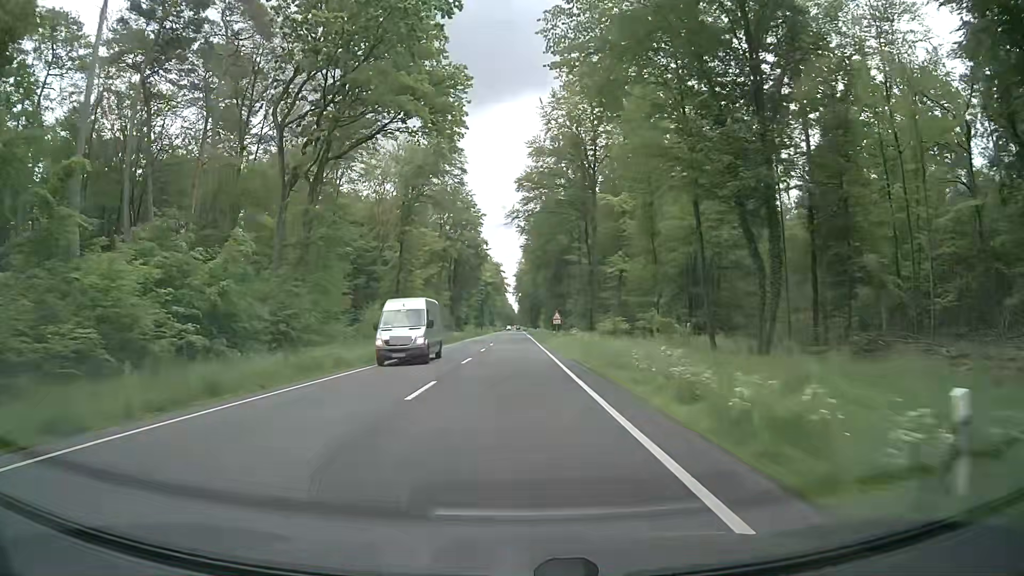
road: primary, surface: asphalt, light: Day
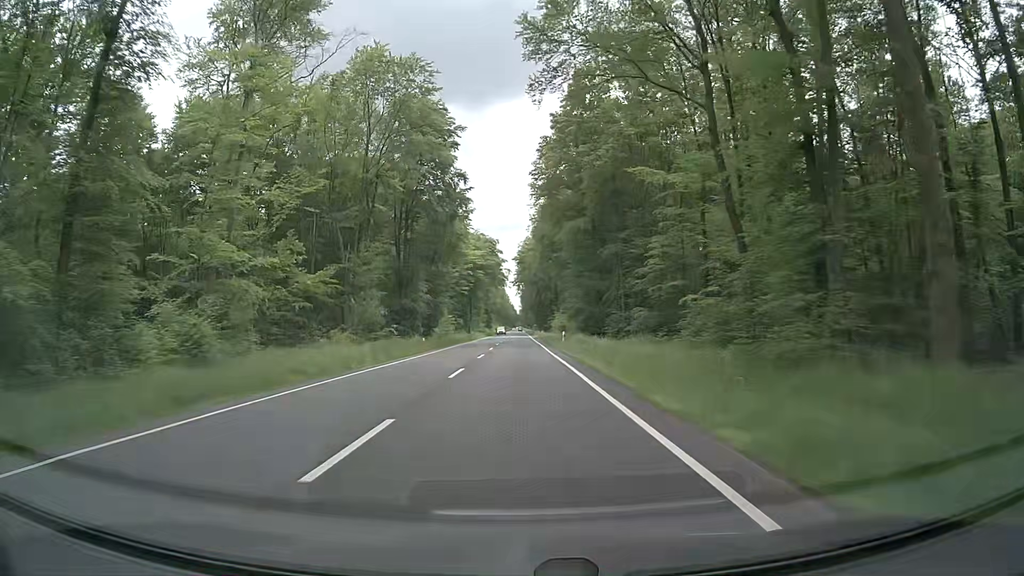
(-0.3, +55.7) m; 0°
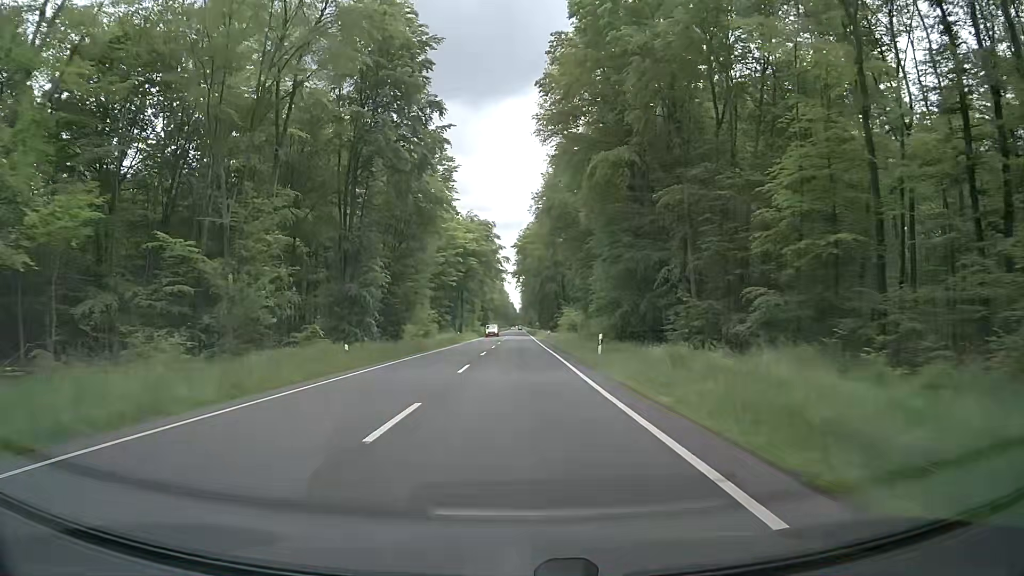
(-0.1, +22.3) m; 0°
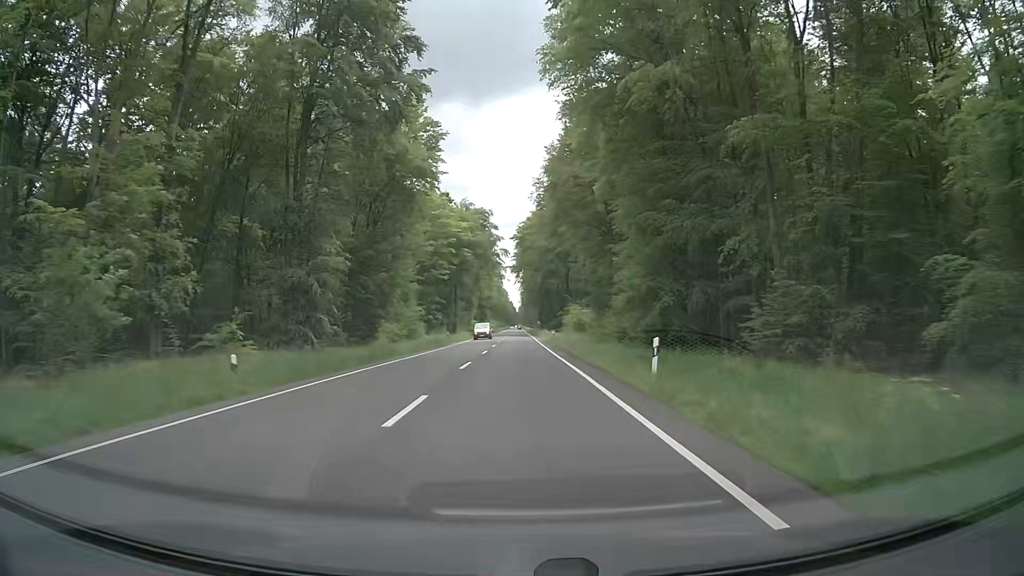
(0.0, +11.1) m; 0°
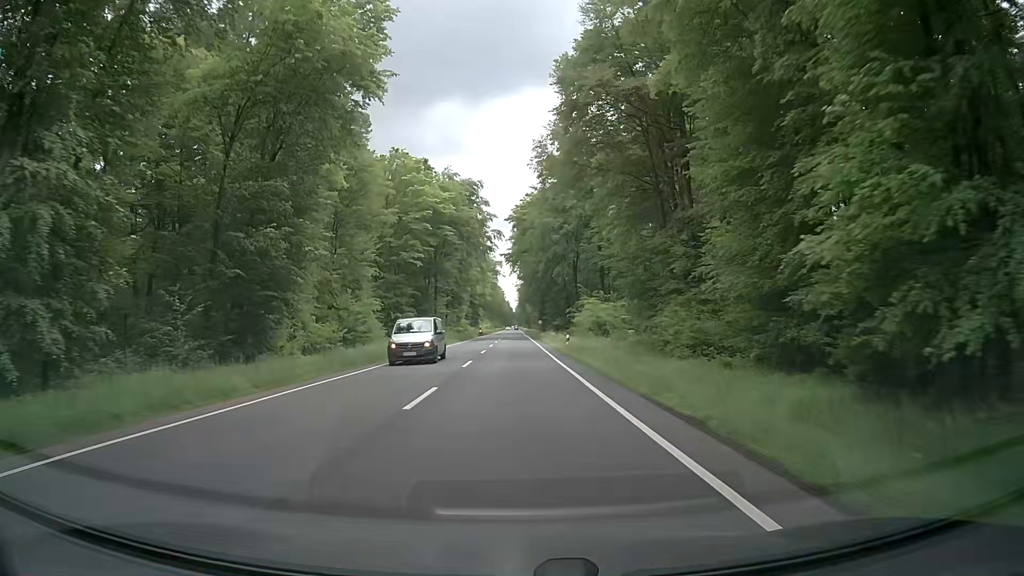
(0.0, +22.3) m; 0°
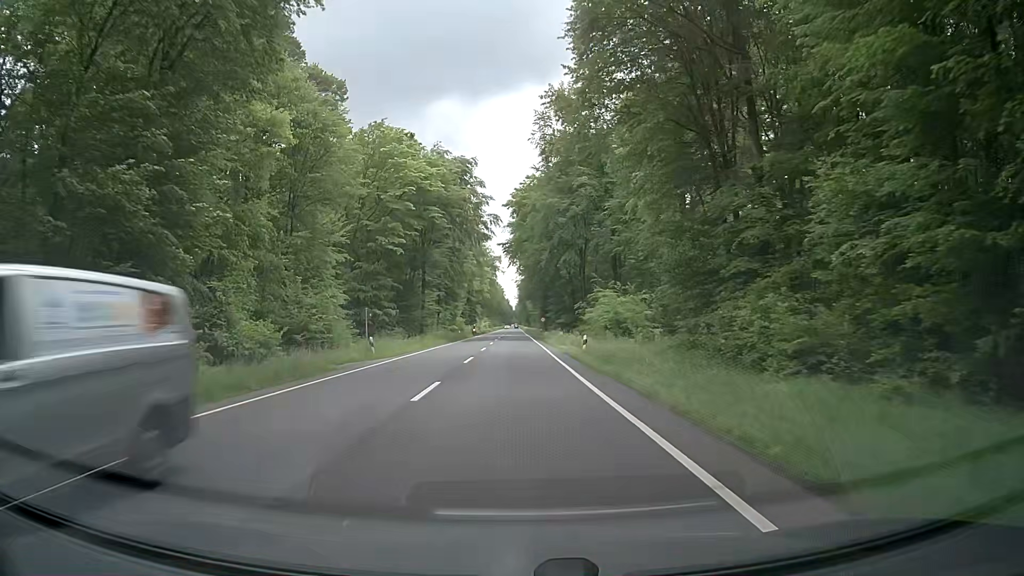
(0.0, +11.2) m; 0°
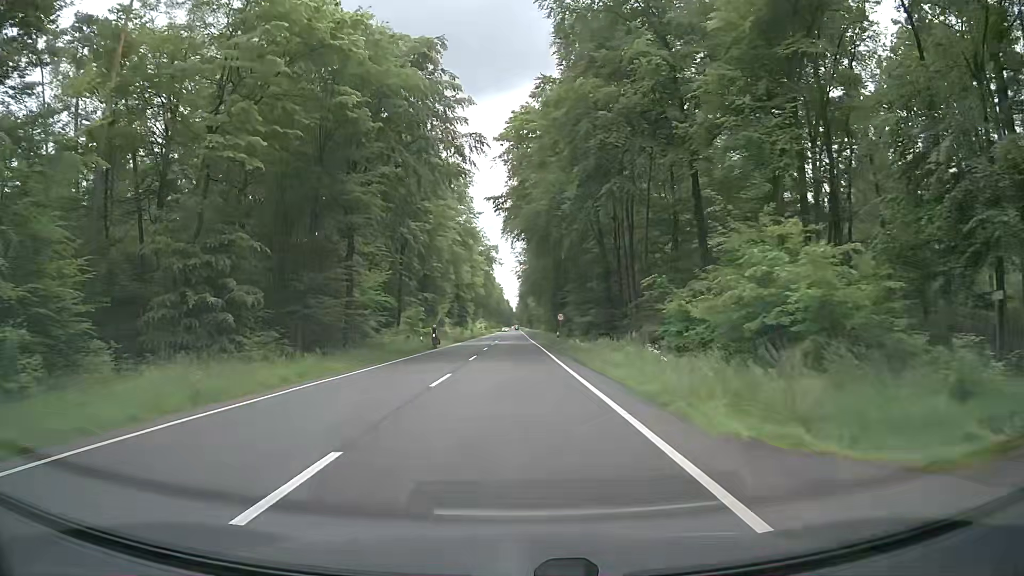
(-0.1, +33.5) m; +1°
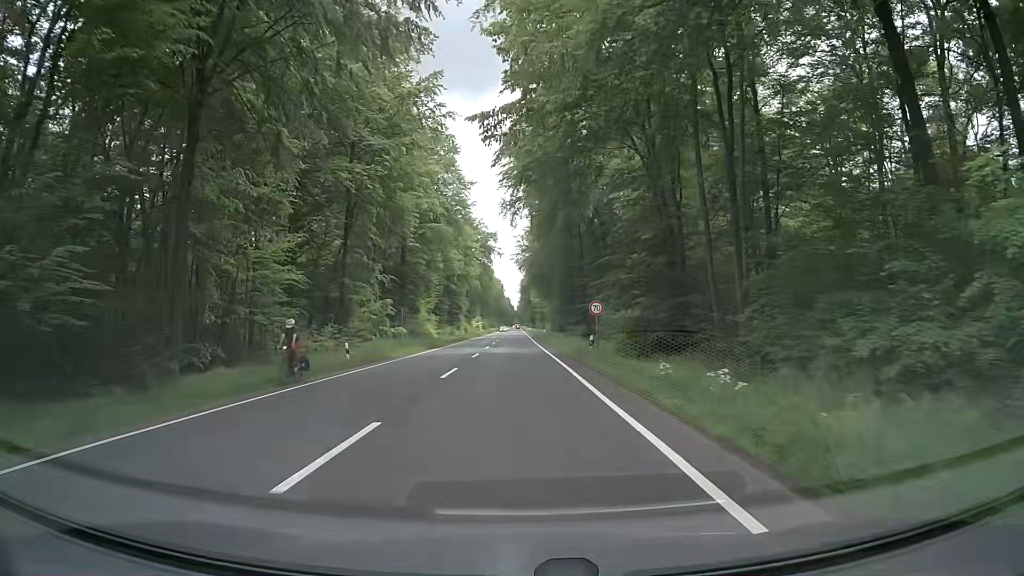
(-0.3, +22.3) m; 0°
(0, +10) (0, +20) (-1, +30) (-1, +40) (-1, +50) (-1, +60) (-1, +70) (-1, +80) (-1, +90) (-2, +100) m
